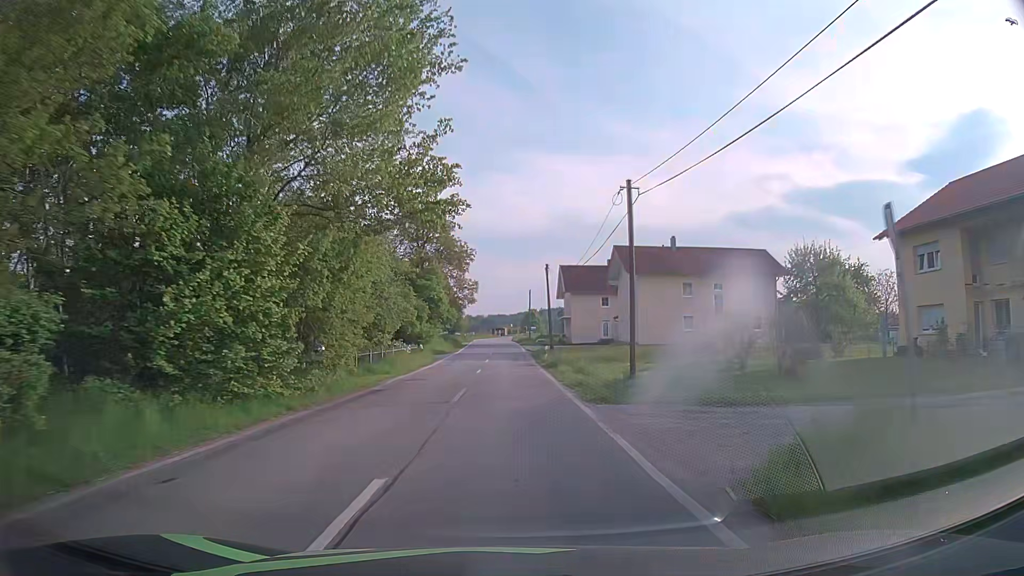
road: tertiary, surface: asphalt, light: Day
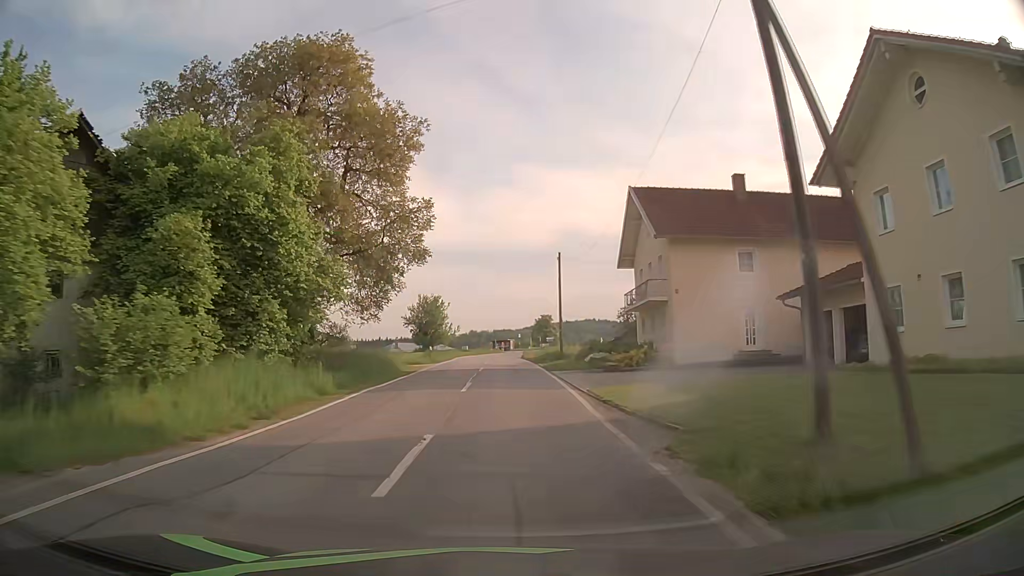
(-0.1, +45.4) m; -1°
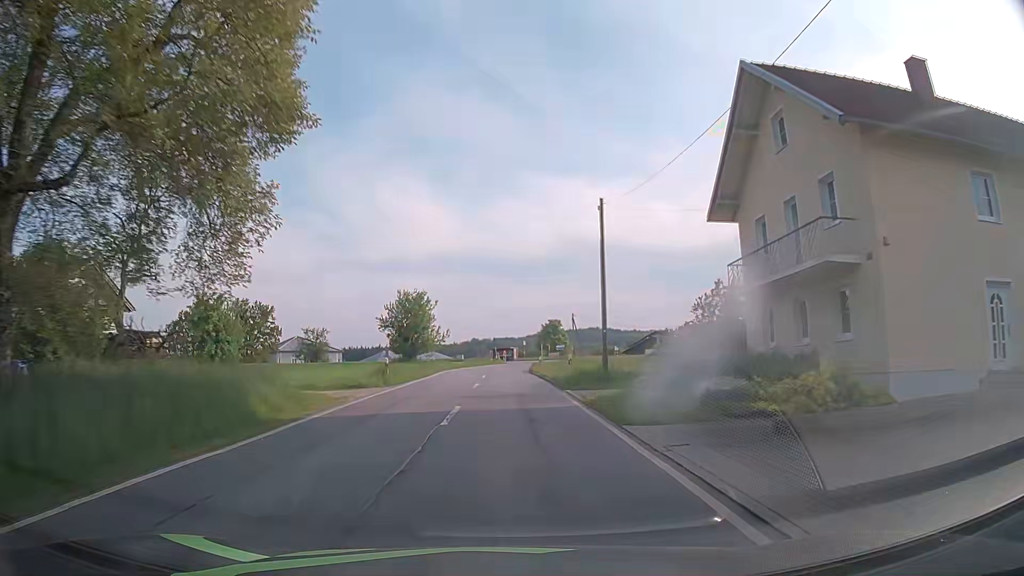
(0.0, +17.9) m; 0°
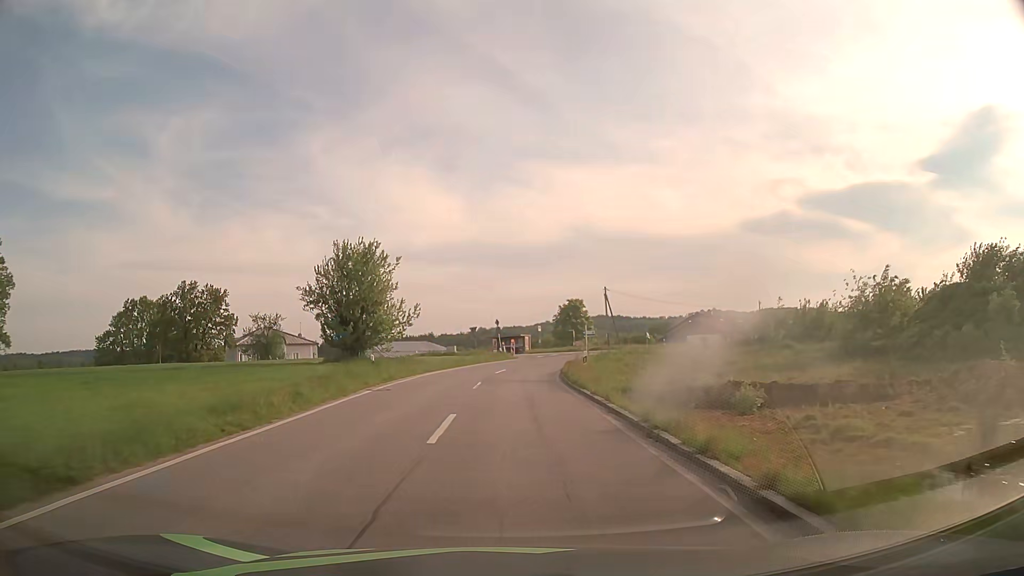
(-0.2, +26.9) m; -1°
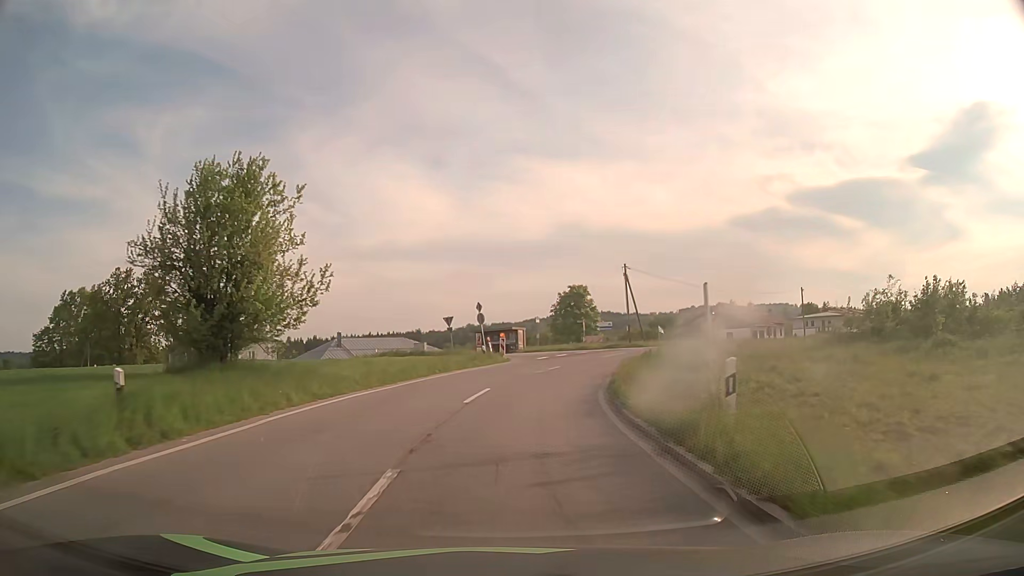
(+0.1, +18.1) m; +1°
